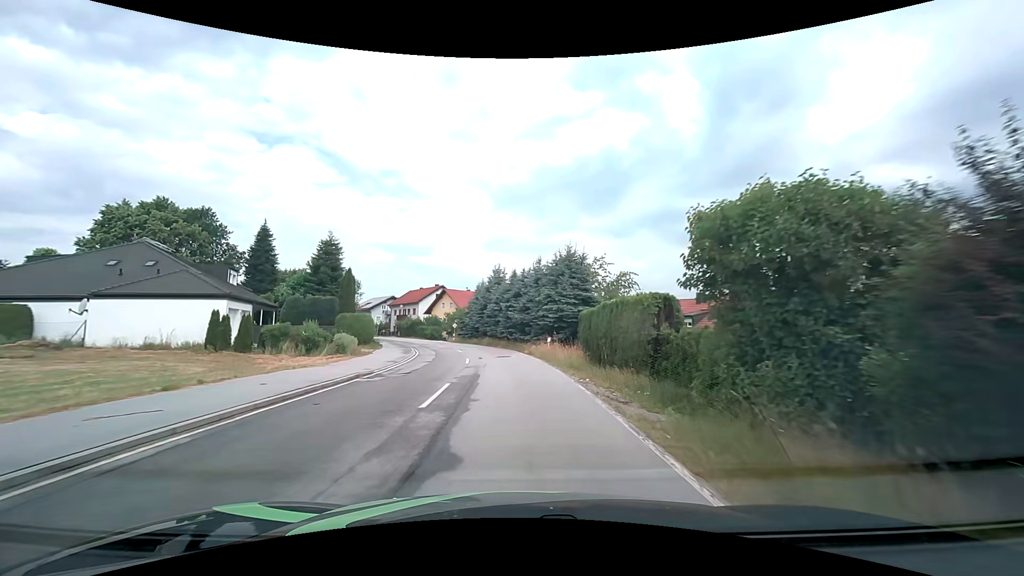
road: tertiary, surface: asphalt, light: Day
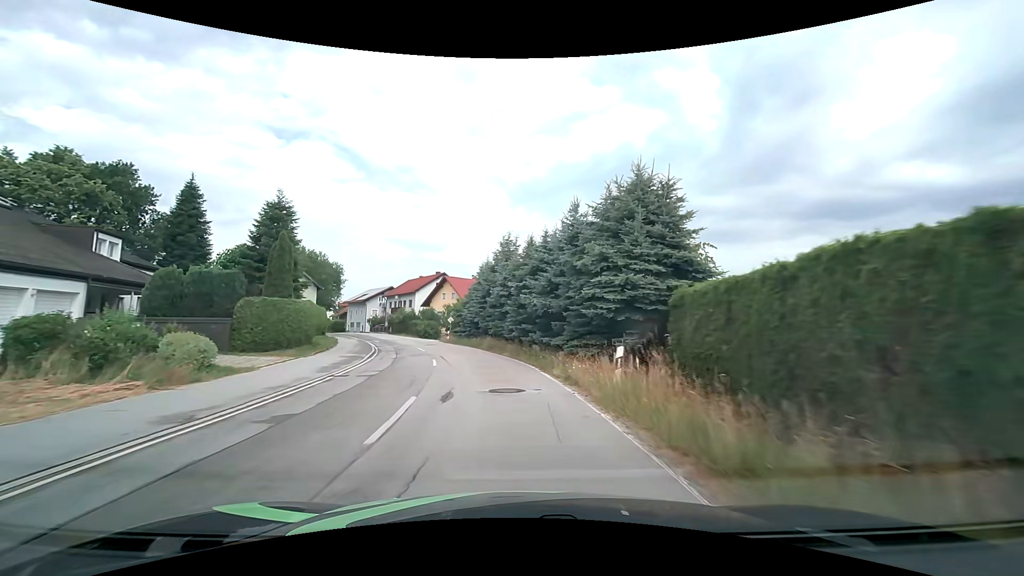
(0.0, +15.2) m; -1°
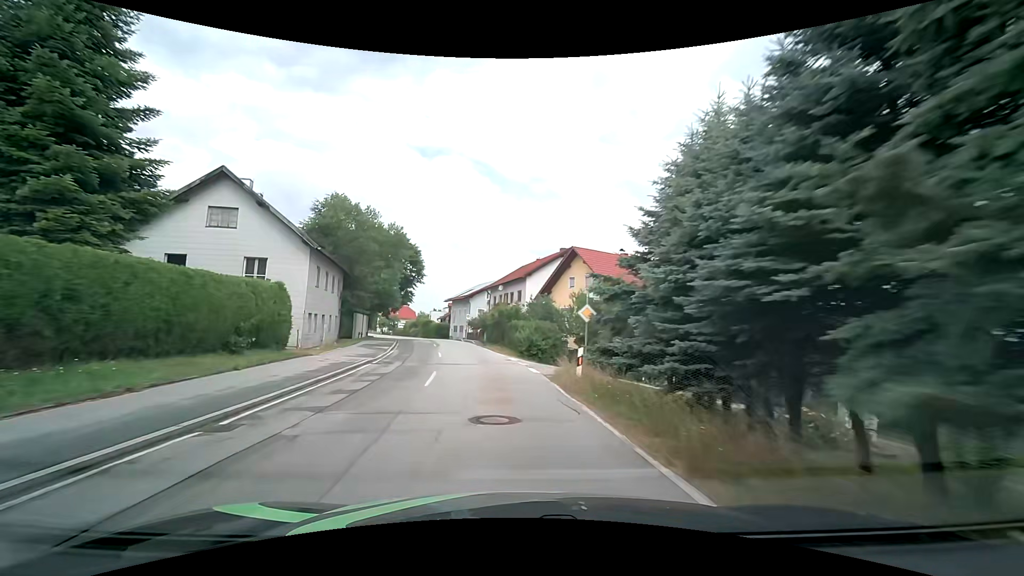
(-3.7, +30.5) m; -14°
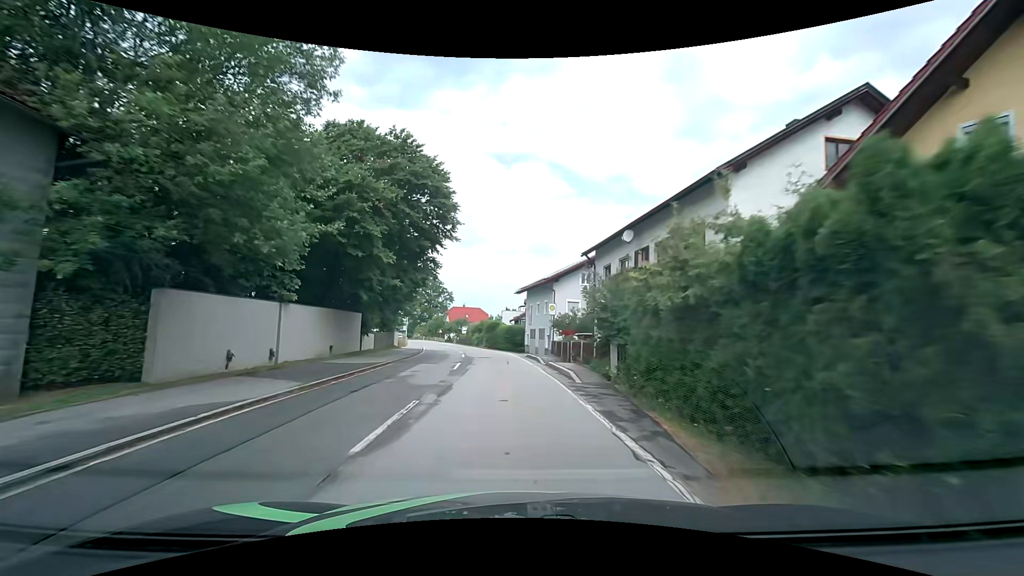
(-3.4, +30.8) m; -11°
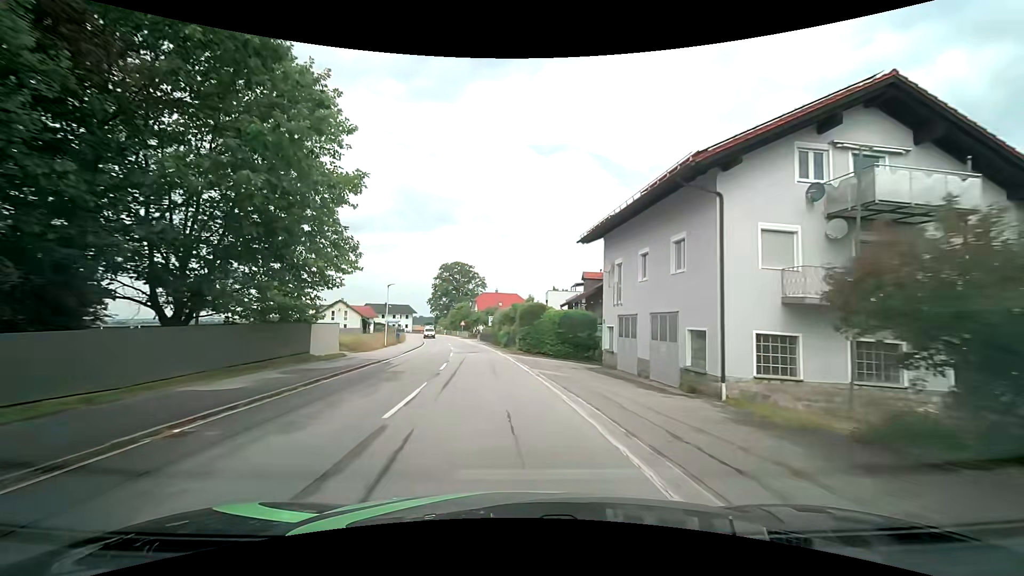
(-1.5, +31.5) m; -4°
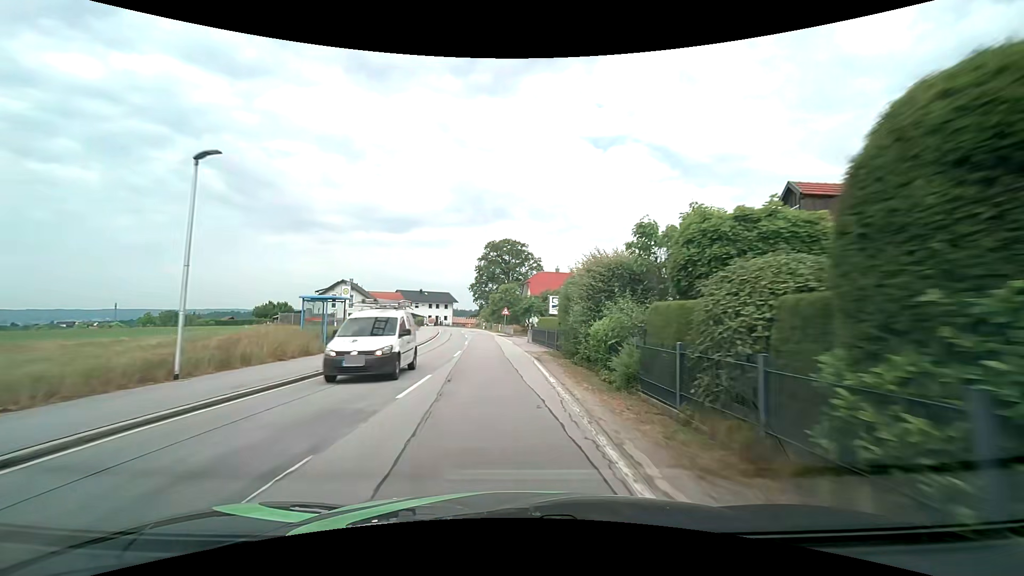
(-2.1, +32.4) m; -7°
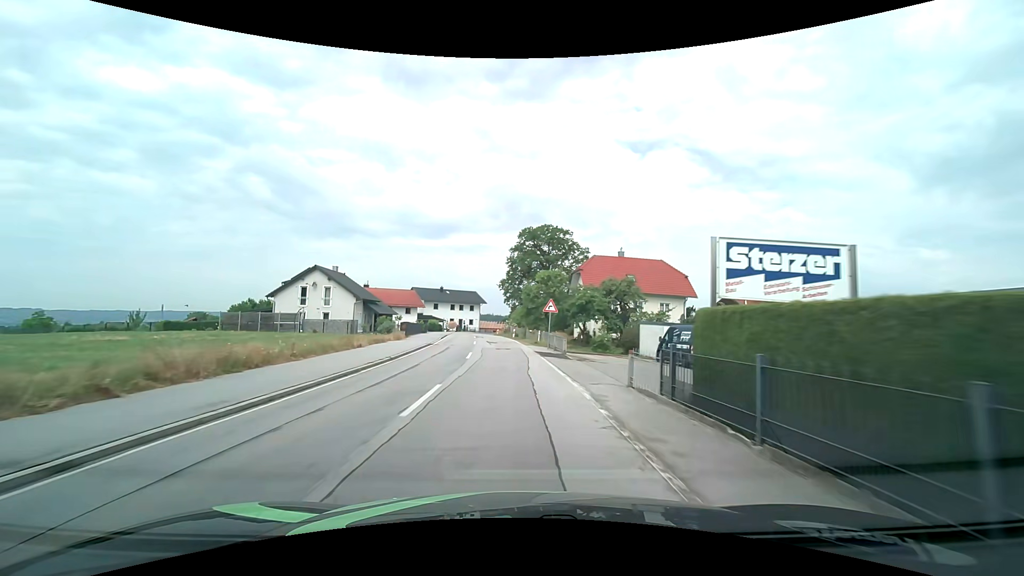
(-1.0, +25.0) m; -4°
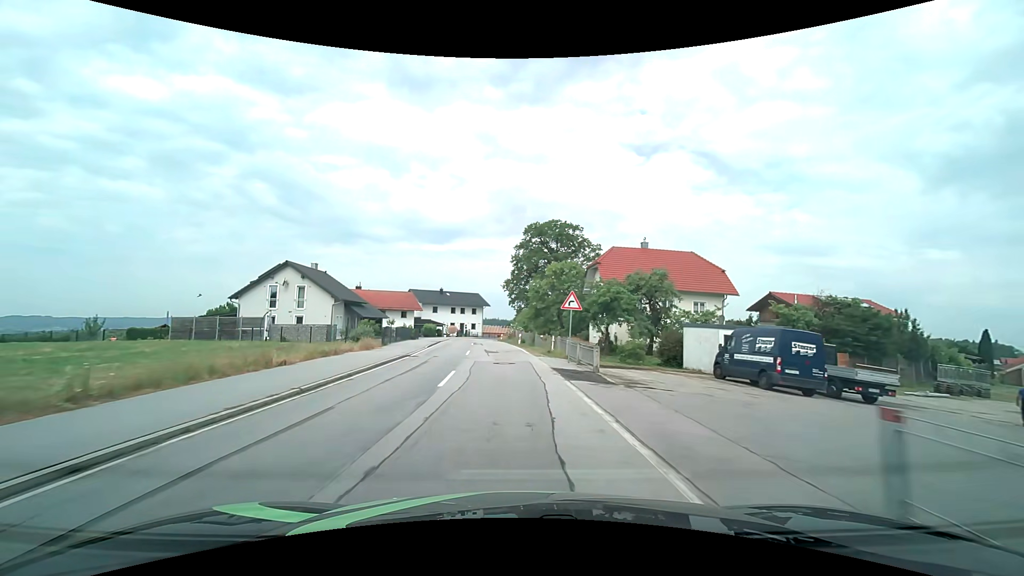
(-0.1, +8.5) m; -1°
(0, +10) (0, +20) (-1, +30) (-2, +40) (-3, +50) (-4, +60) (-5, +70) (-4, +80) (-4, +90) (-1, +99) m
